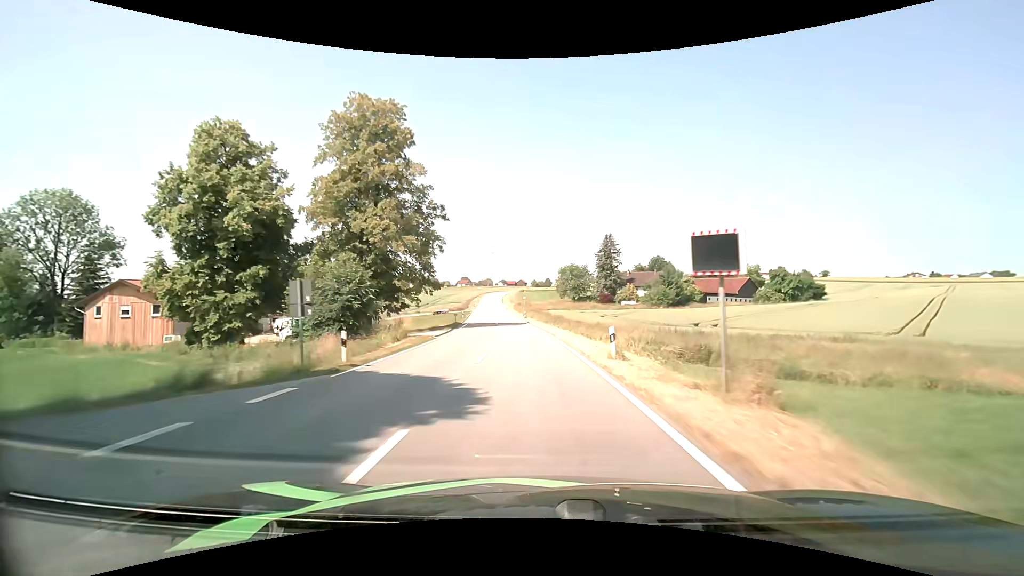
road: tertiary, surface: asphalt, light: Day
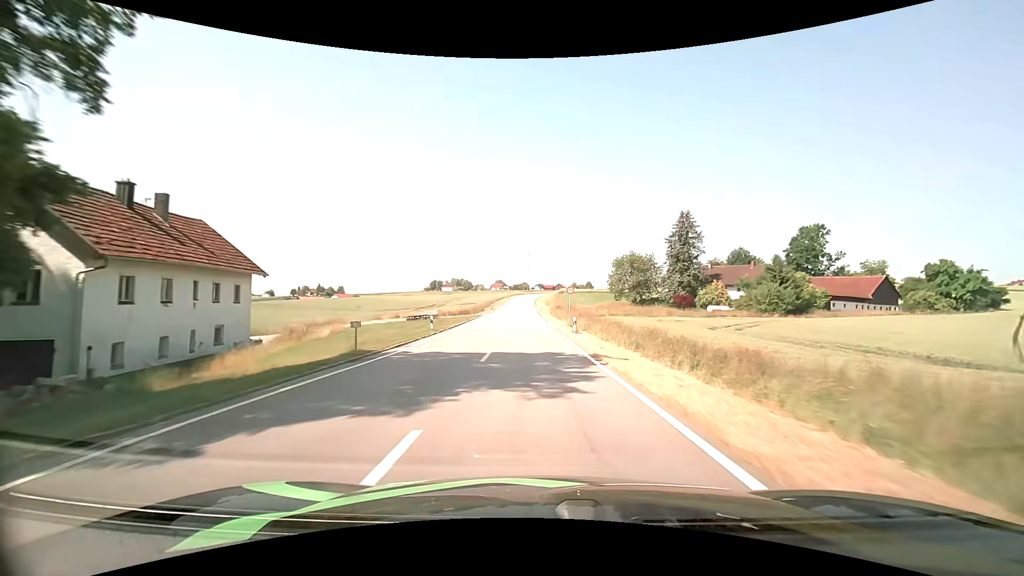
(-1.7, +37.5) m; -4°
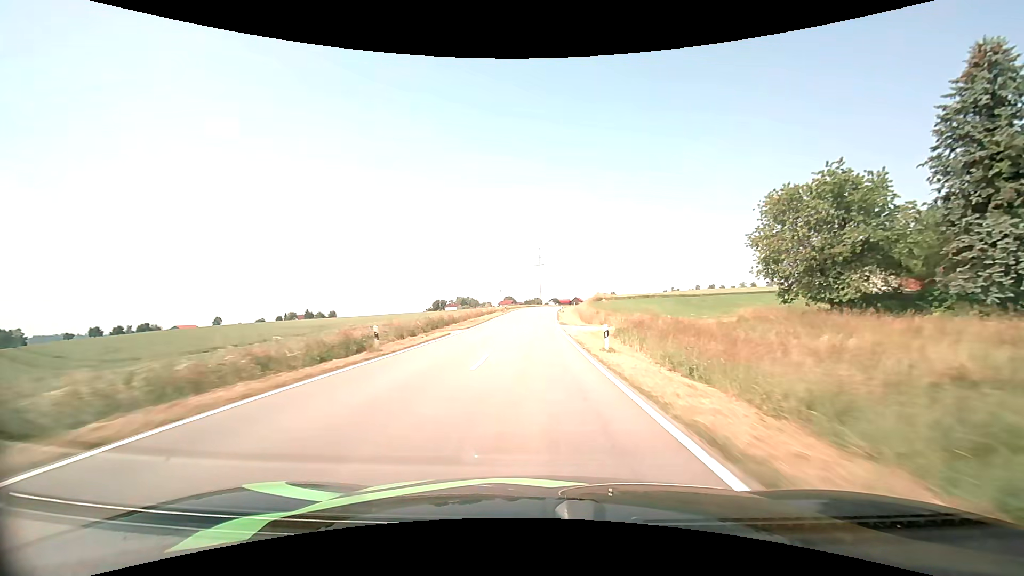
(-1.4, +64.1) m; -1°
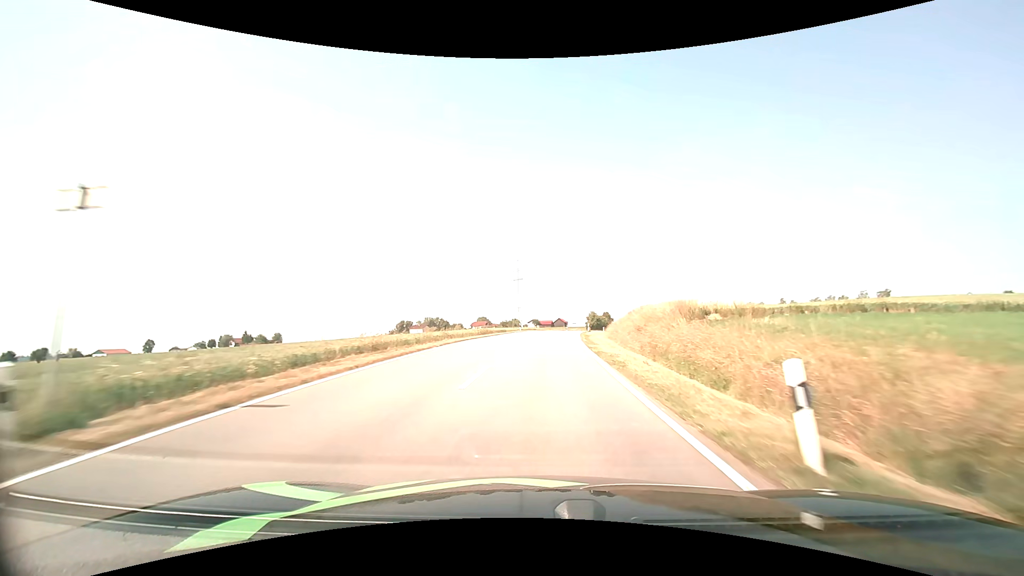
(+0.3, +63.9) m; +2°
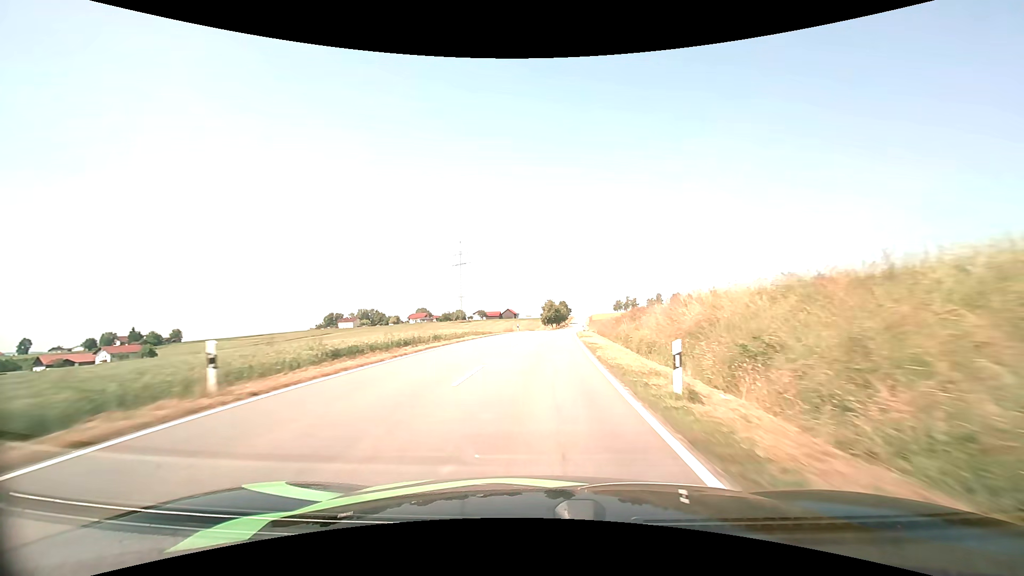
(+2.6, +48.8) m; +6°
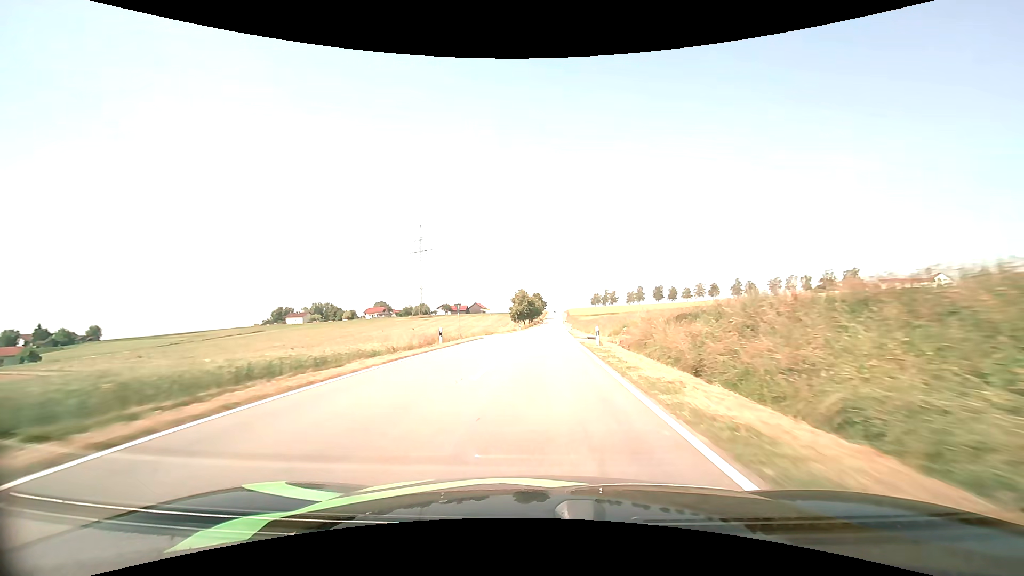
(+0.9, +36.0) m; +3°
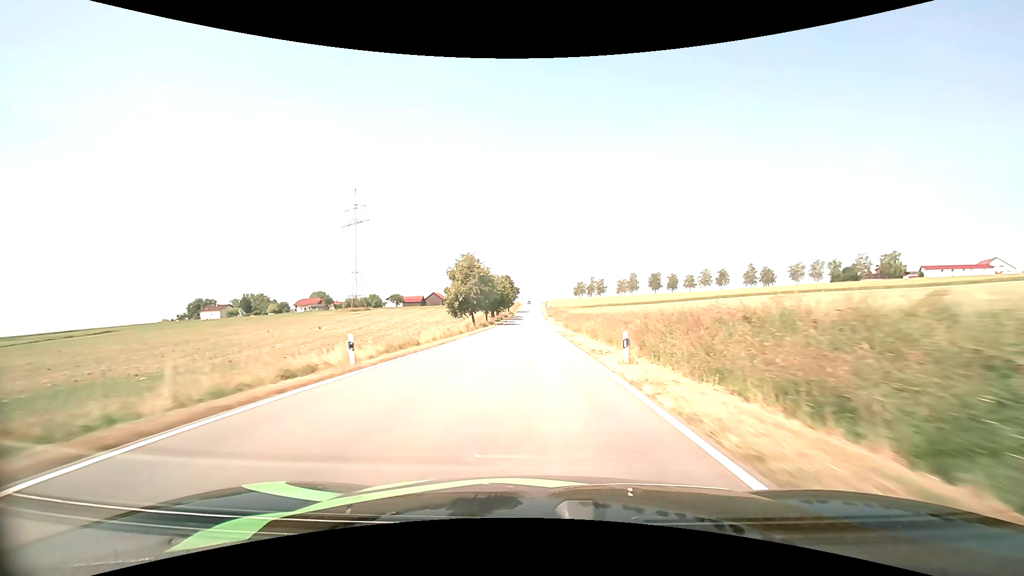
(+2.0, +63.0) m; +3°
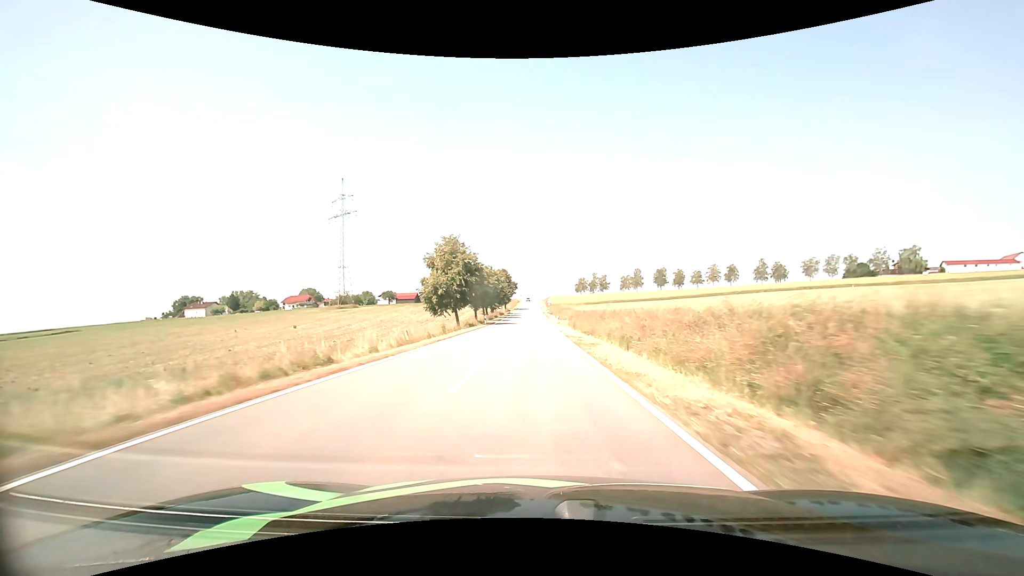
(0.0, +13.2) m; 0°
(0, +10) (0, +20) (0, +30) (0, +40) (0, +50) (0, +60) (0, +70) (0, +80) (-1, +90) (-1, +100) m
